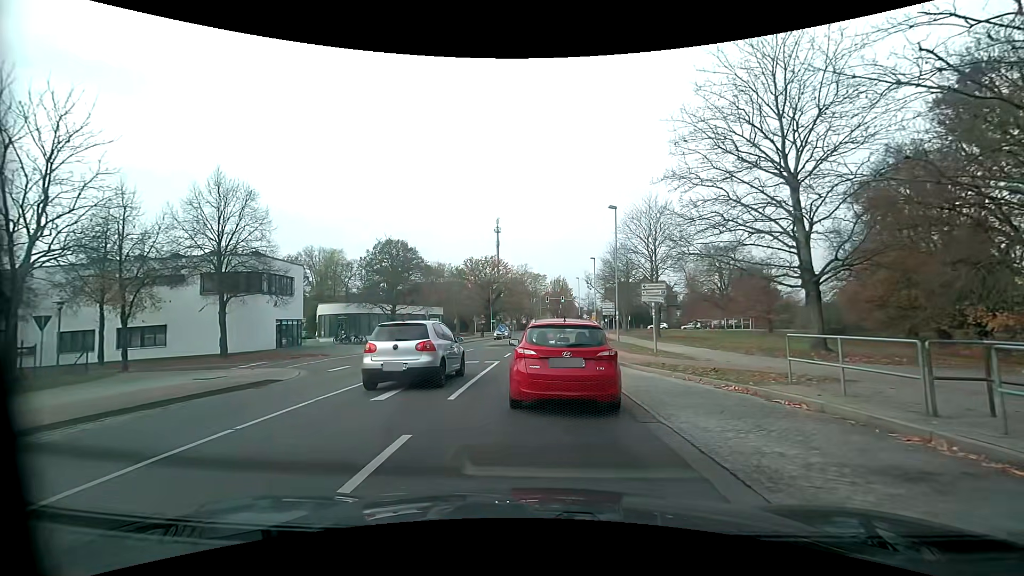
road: residential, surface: asphalt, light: Day
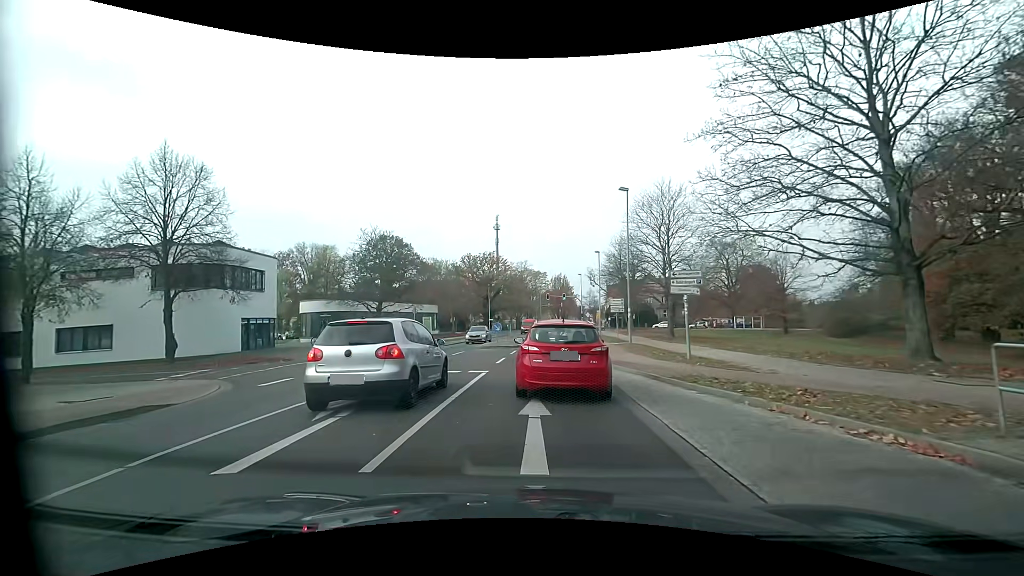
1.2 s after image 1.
(+0.1, +4.8) m; +1°
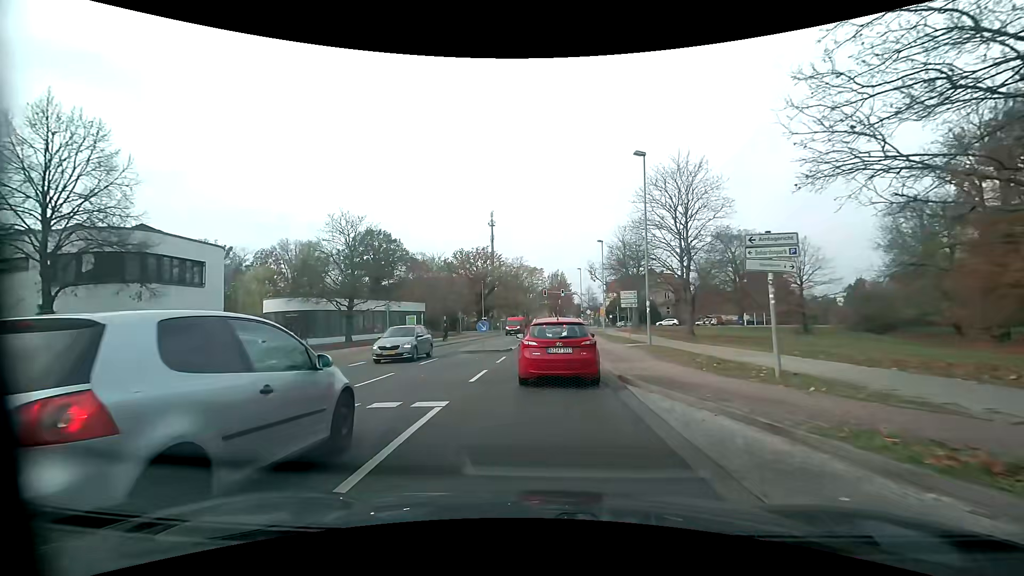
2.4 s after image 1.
(+0.1, +6.4) m; +1°
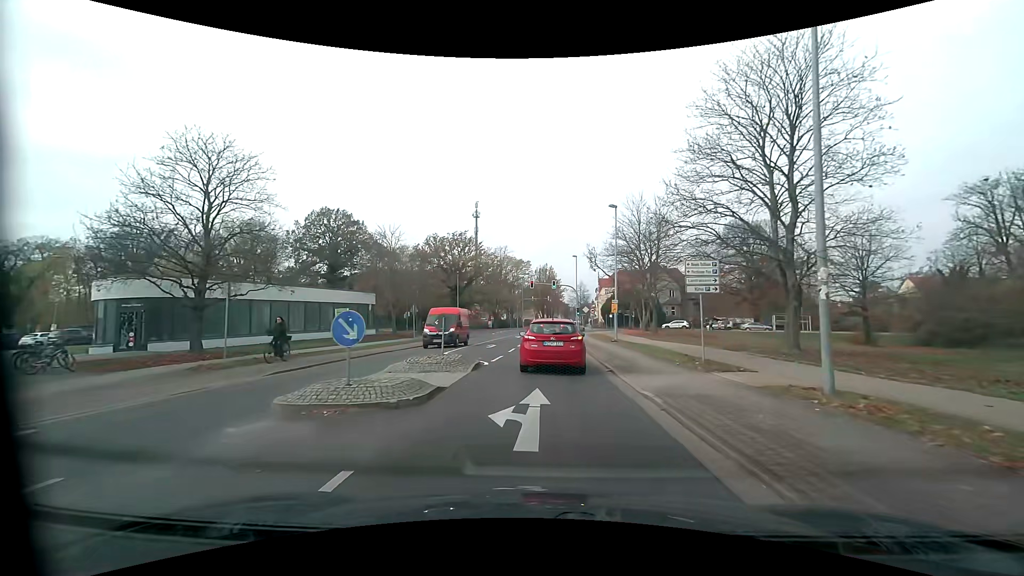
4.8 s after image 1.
(+0.3, +16.5) m; +2°
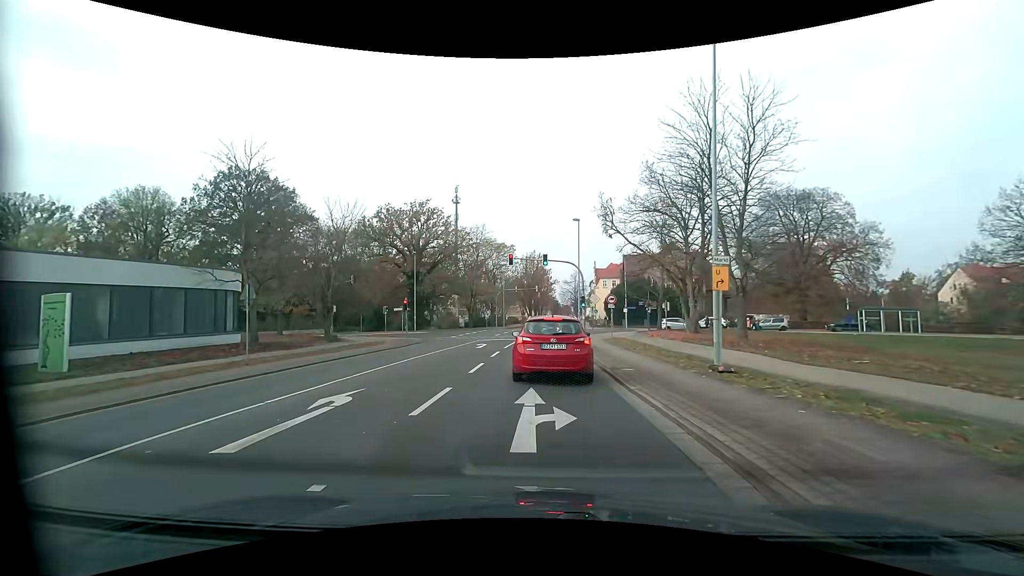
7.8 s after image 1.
(+0.4, +22.3) m; +2°
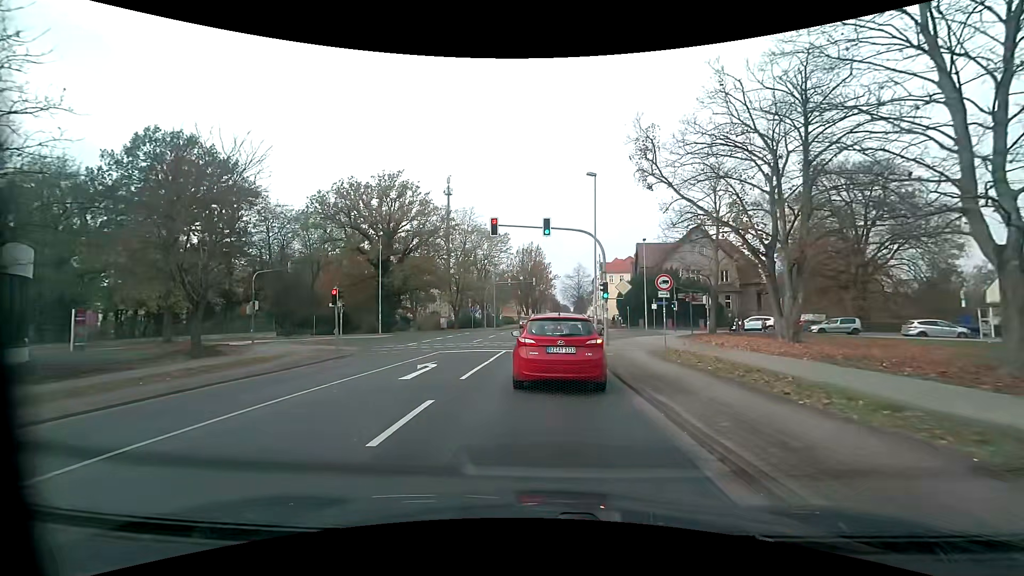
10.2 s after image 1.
(-0.1, +13.6) m; 0°
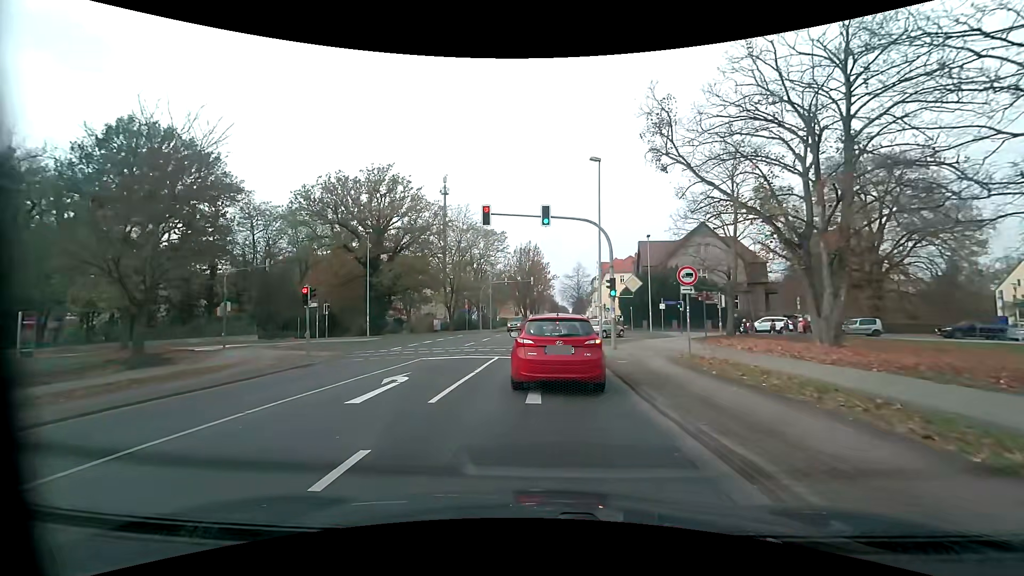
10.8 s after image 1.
(0.0, +3.1) m; +1°
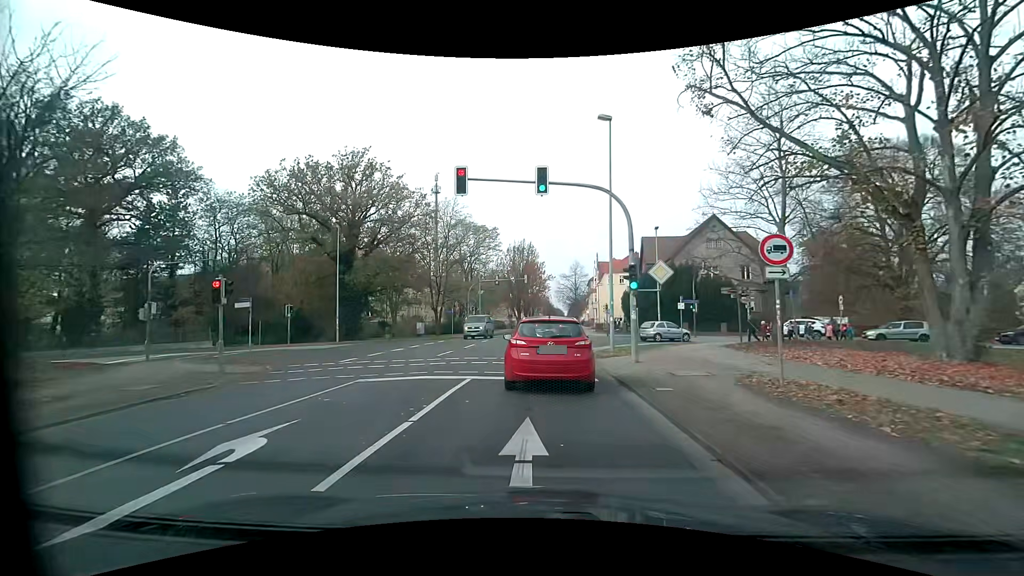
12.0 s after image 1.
(0.0, +6.0) m; 0°
